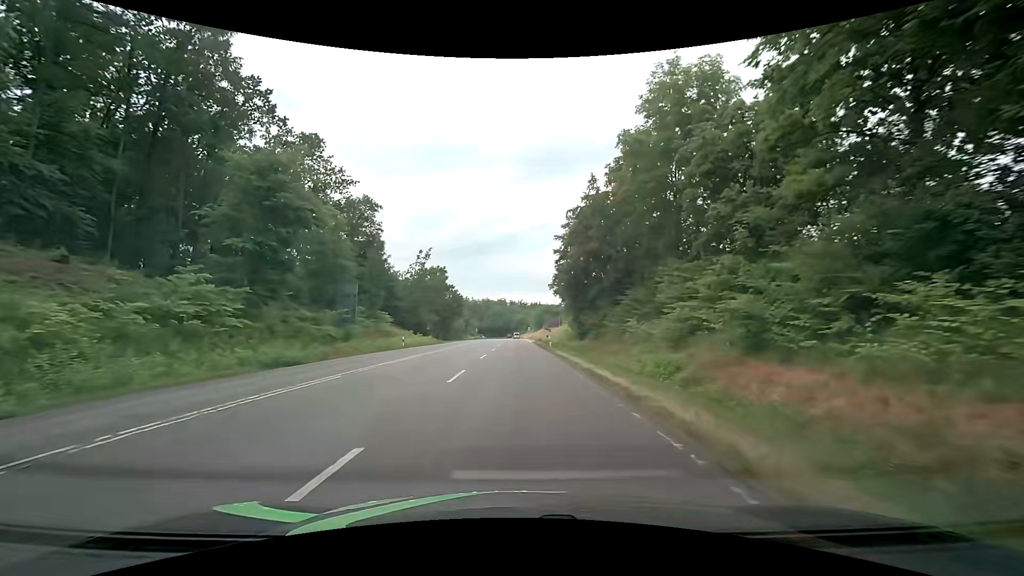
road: secondary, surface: asphalt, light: Day
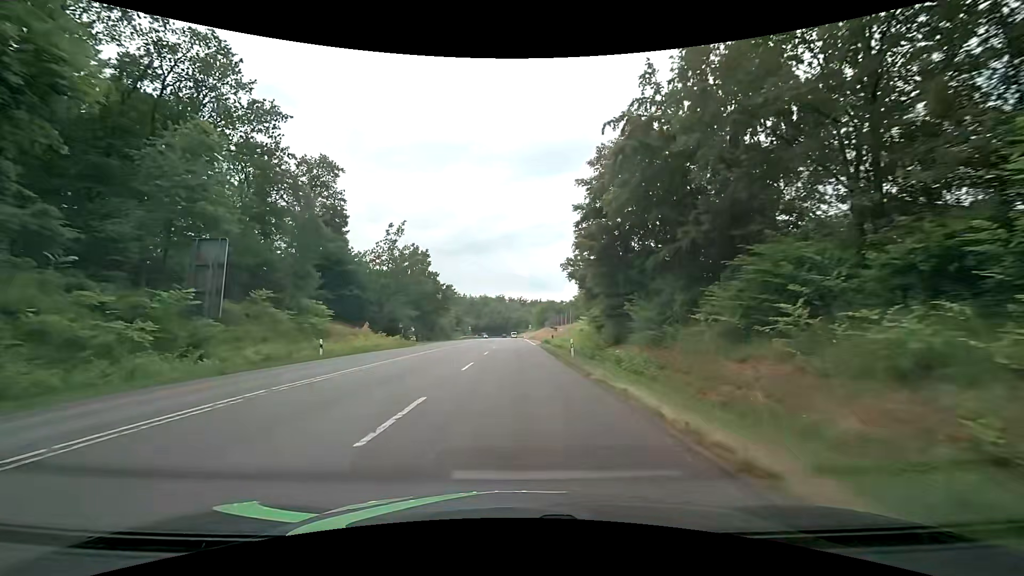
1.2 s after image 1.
(+0.1, +19.2) m; 0°
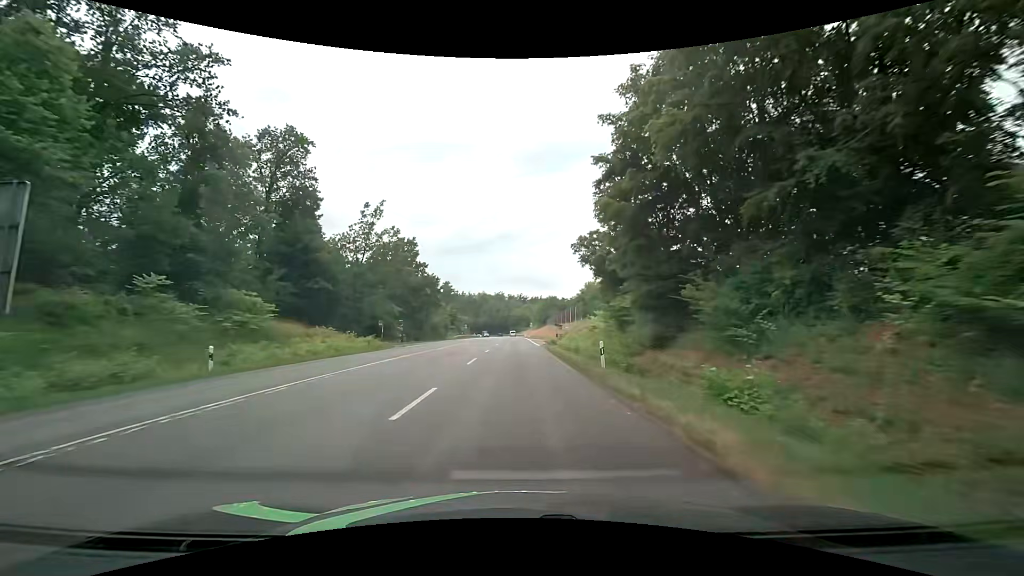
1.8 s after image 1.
(0.0, +9.7) m; 0°
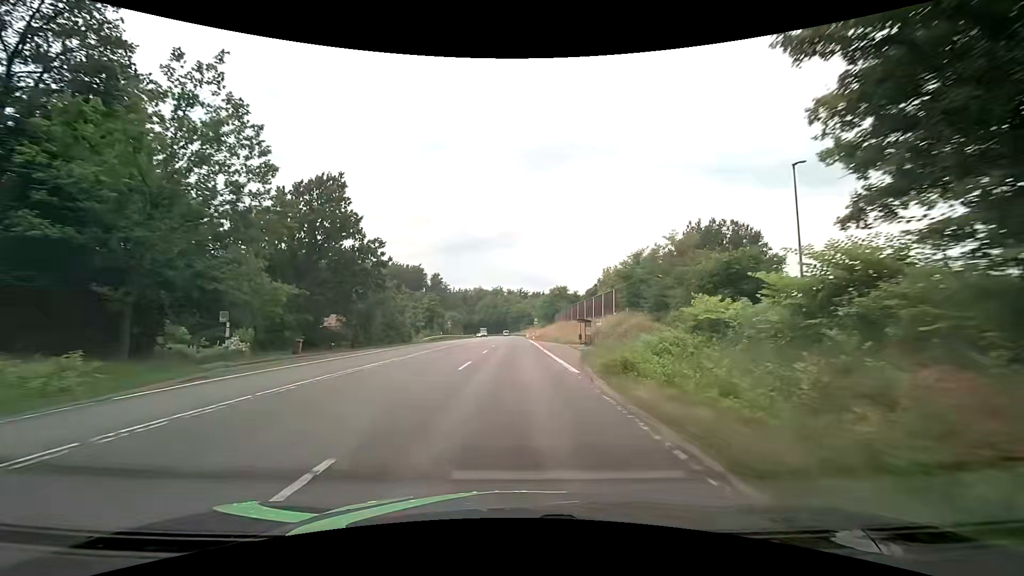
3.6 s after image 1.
(-0.2, +29.6) m; 0°
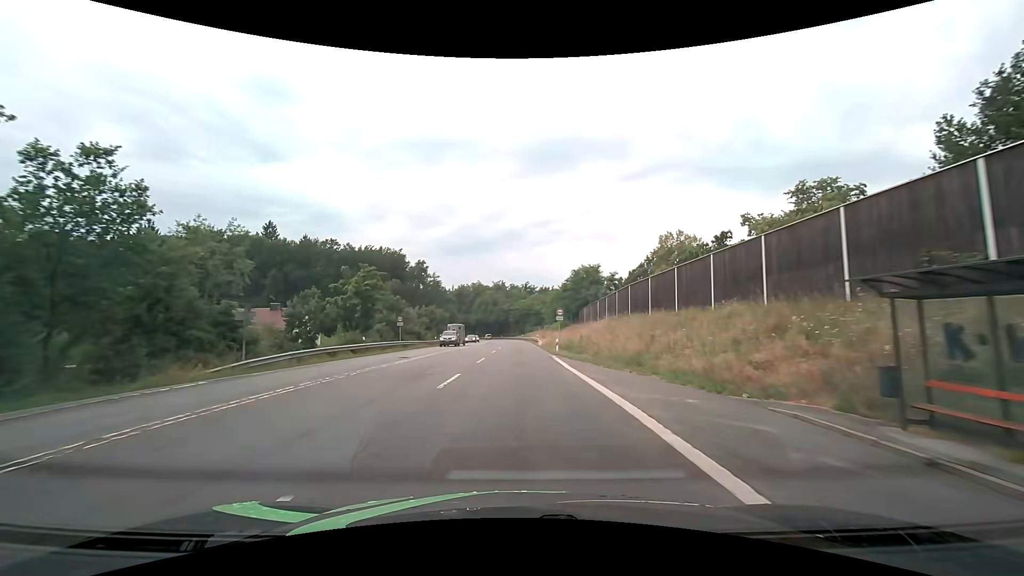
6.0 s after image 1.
(-0.1, +40.7) m; 0°
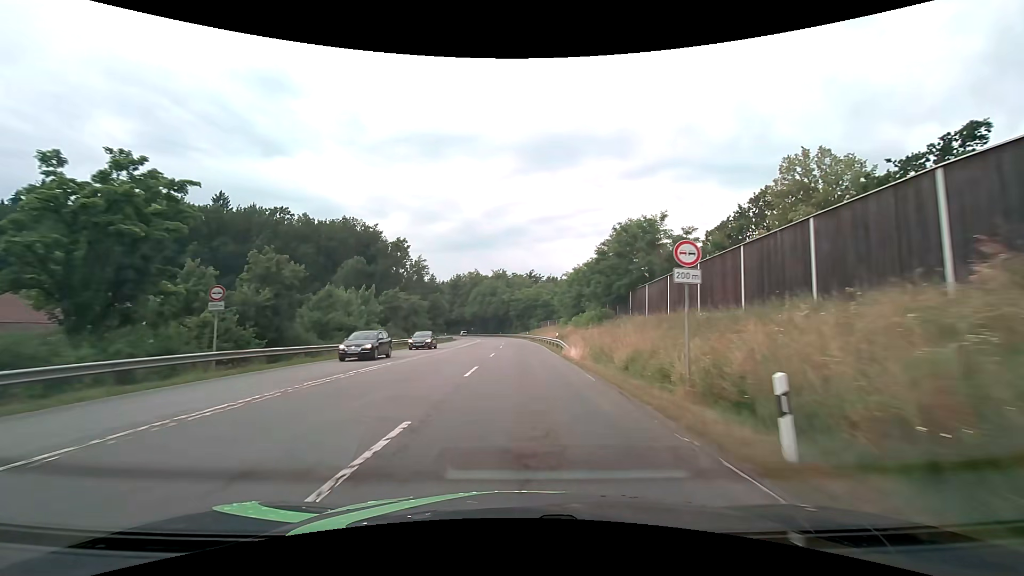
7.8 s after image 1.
(-0.1, +31.3) m; 0°
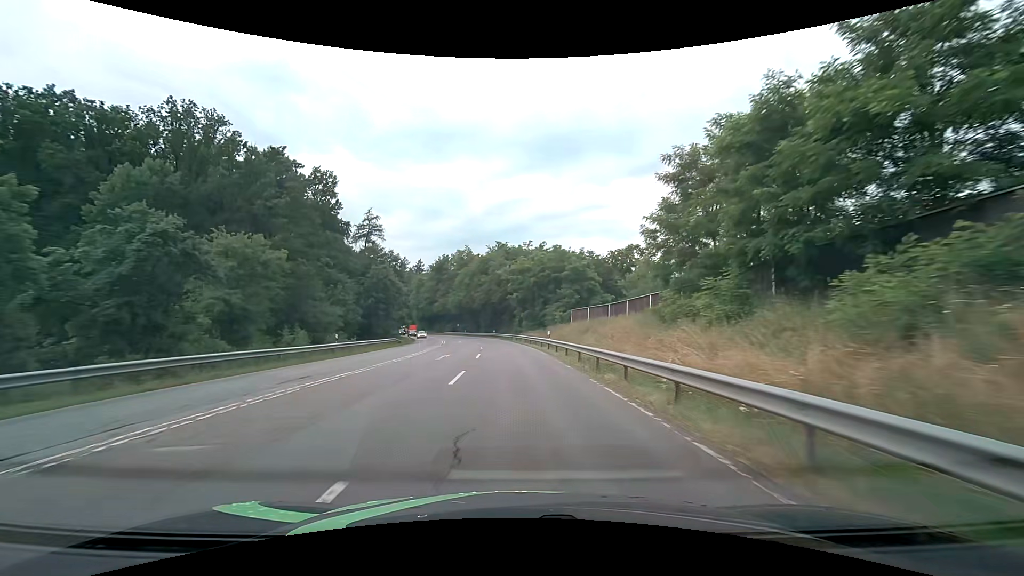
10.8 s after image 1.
(-0.2, +53.5) m; -1°
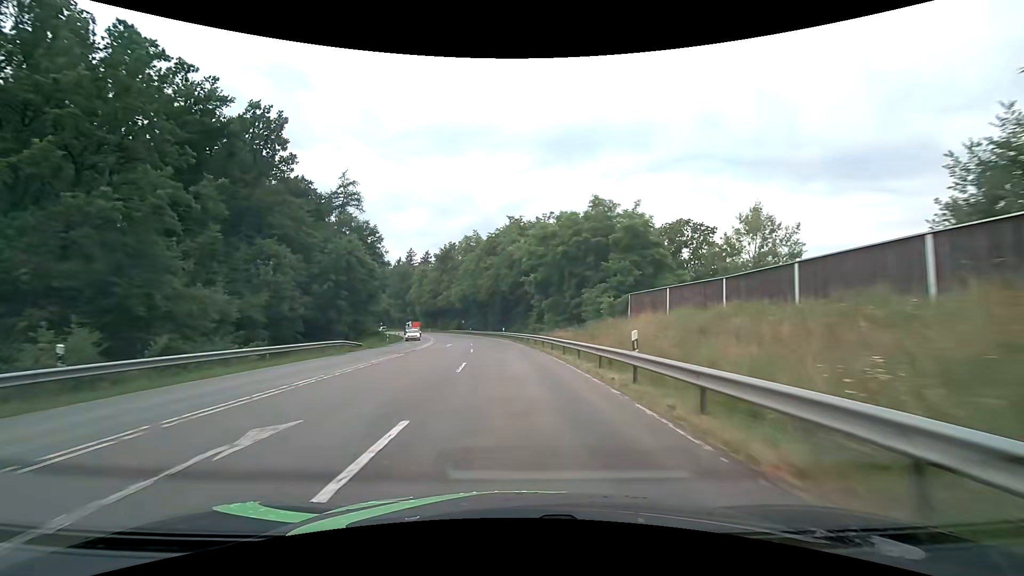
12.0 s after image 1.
(-0.3, +21.4) m; -2°
(0, +10) (0, +20) (-1, +30) (-2, +40) (-3, +50) (-4, +60) (-6, +70) (-8, +79) (-11, +89) (-13, +99) m
